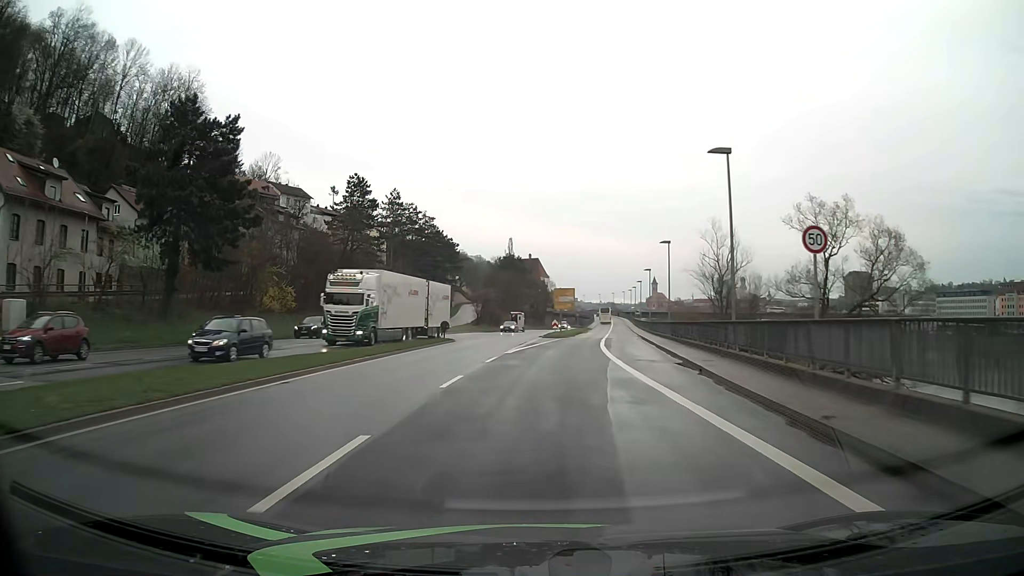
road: primary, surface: asphalt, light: Day
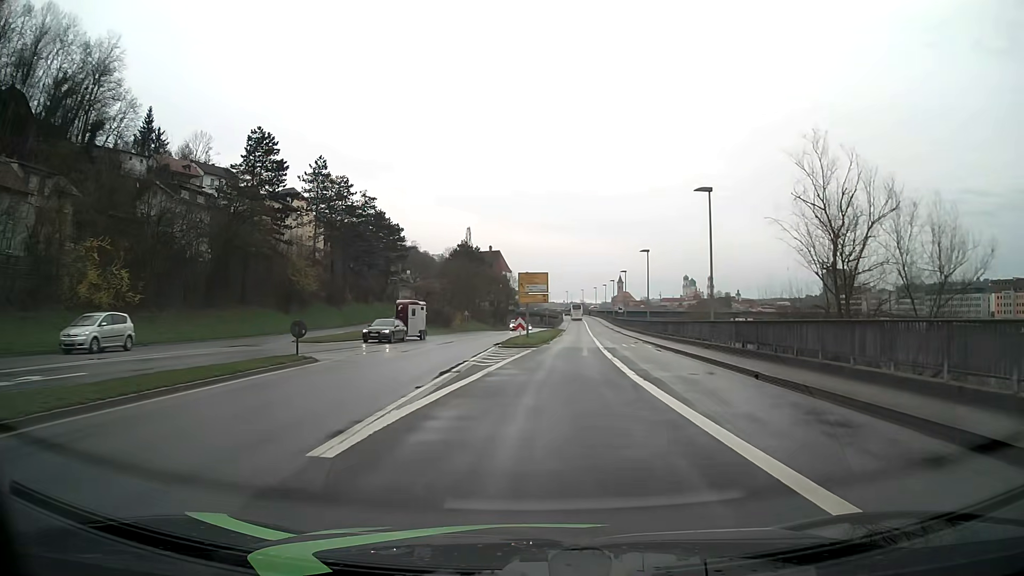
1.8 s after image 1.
(+0.5, +22.7) m; +3°
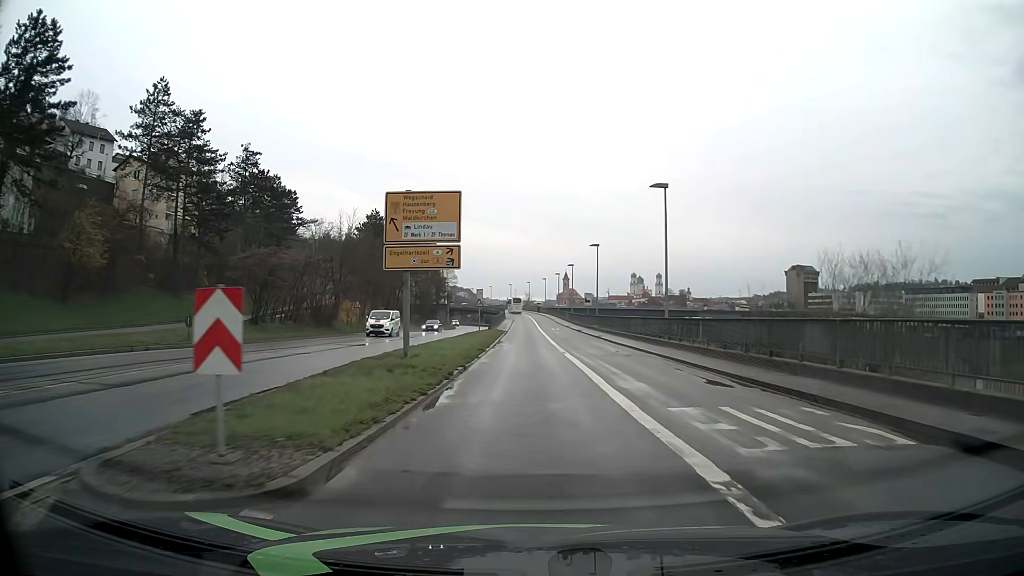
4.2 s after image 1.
(+1.6, +30.5) m; +5°
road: primary_link
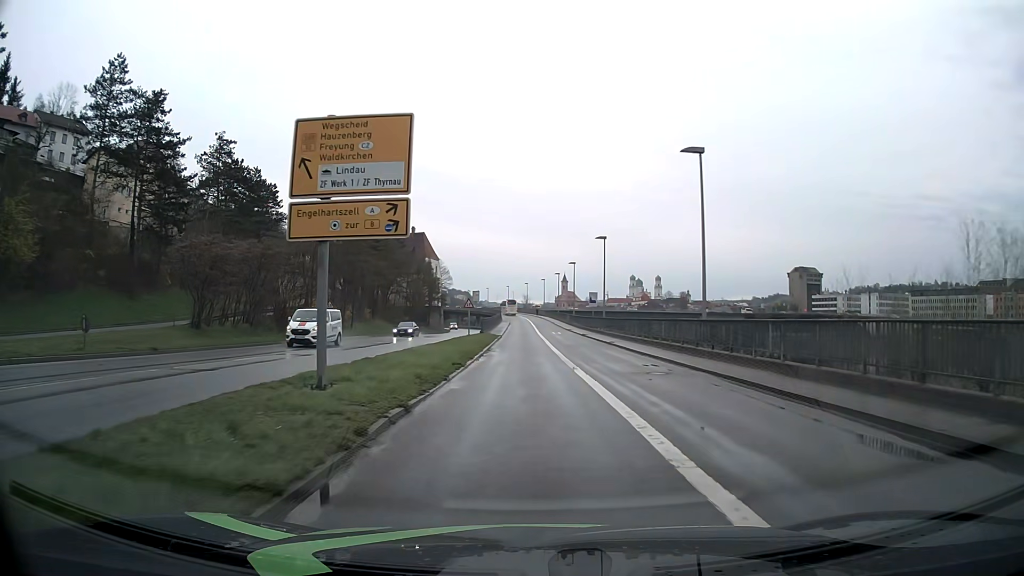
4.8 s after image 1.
(0.0, +7.7) m; 0°
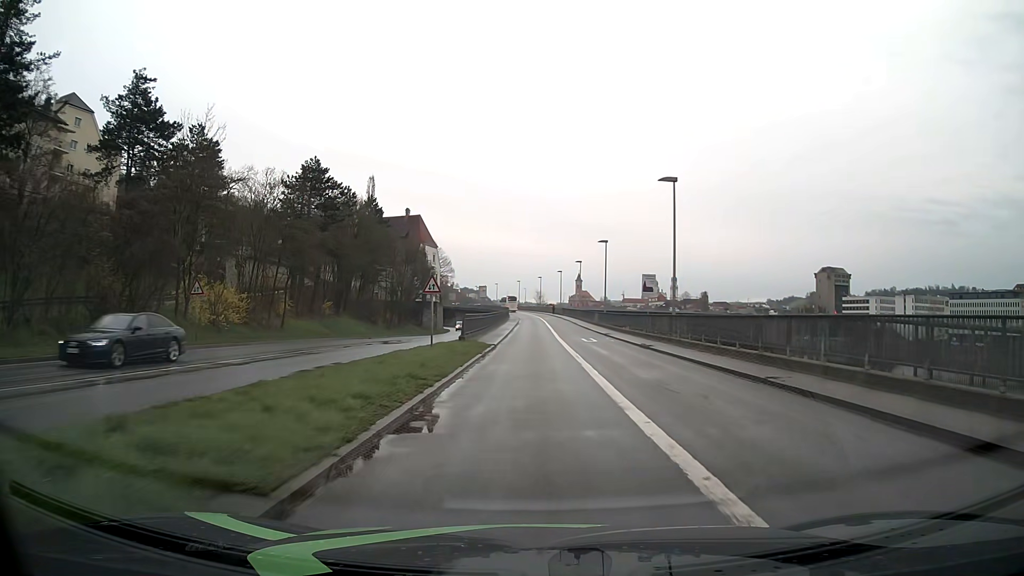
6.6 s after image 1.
(-0.3, +23.2) m; -1°
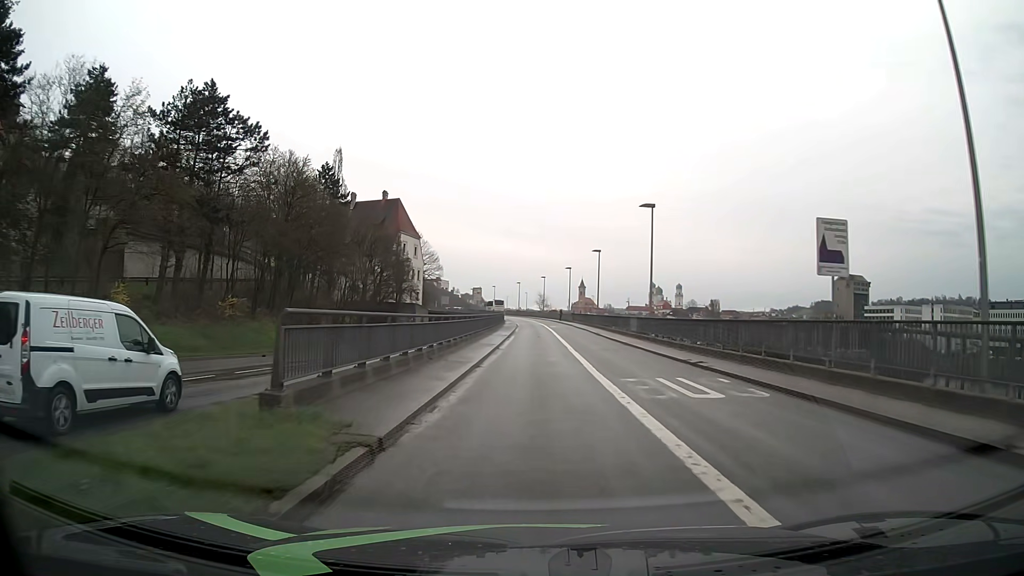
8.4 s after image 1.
(0.0, +23.2) m; 0°
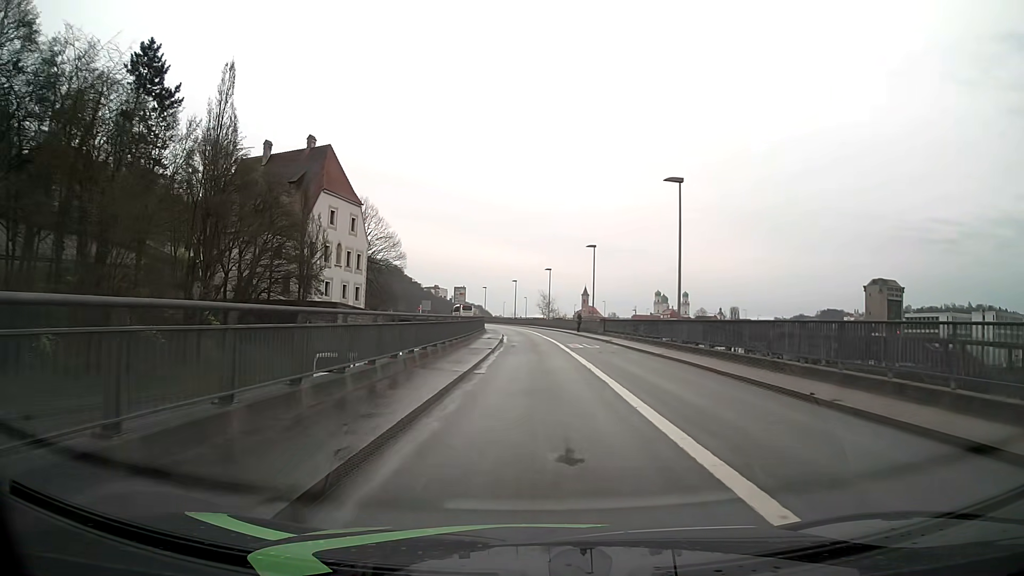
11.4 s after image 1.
(0.0, +38.5) m; 0°
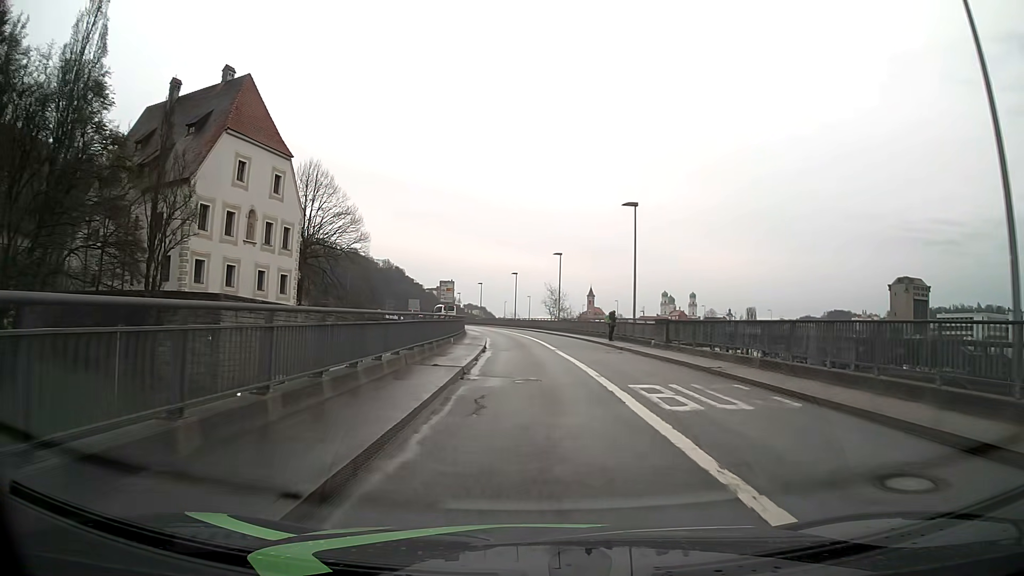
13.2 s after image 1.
(-0.1, +22.8) m; 0°
(0, +10) (0, +20) (-1, +30) (-1, +40) (-2, +50) (-3, +60) (-4, +70) (-6, +80) (-8, +90) (-10, +99) m
